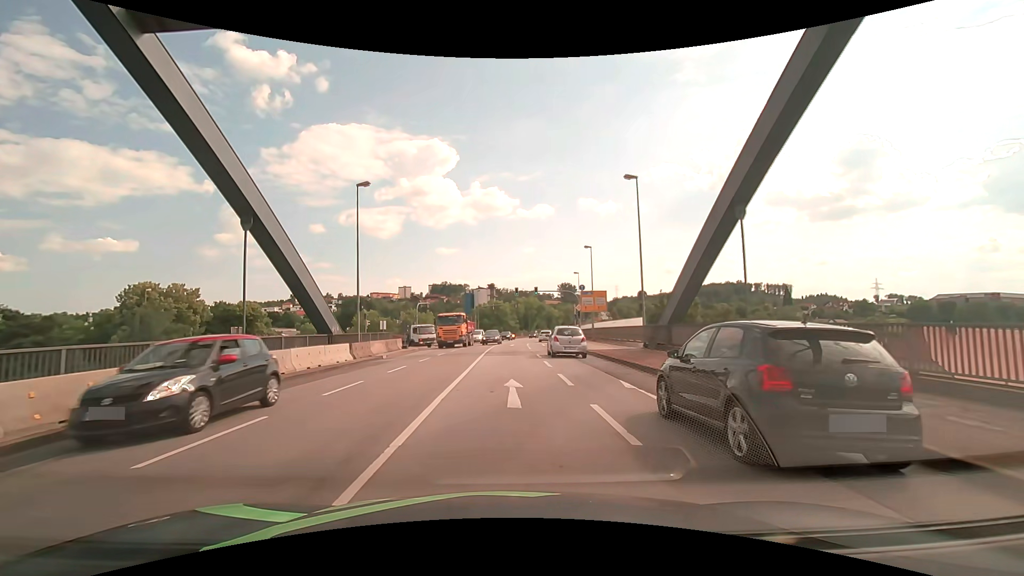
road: primary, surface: asphalt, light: Day
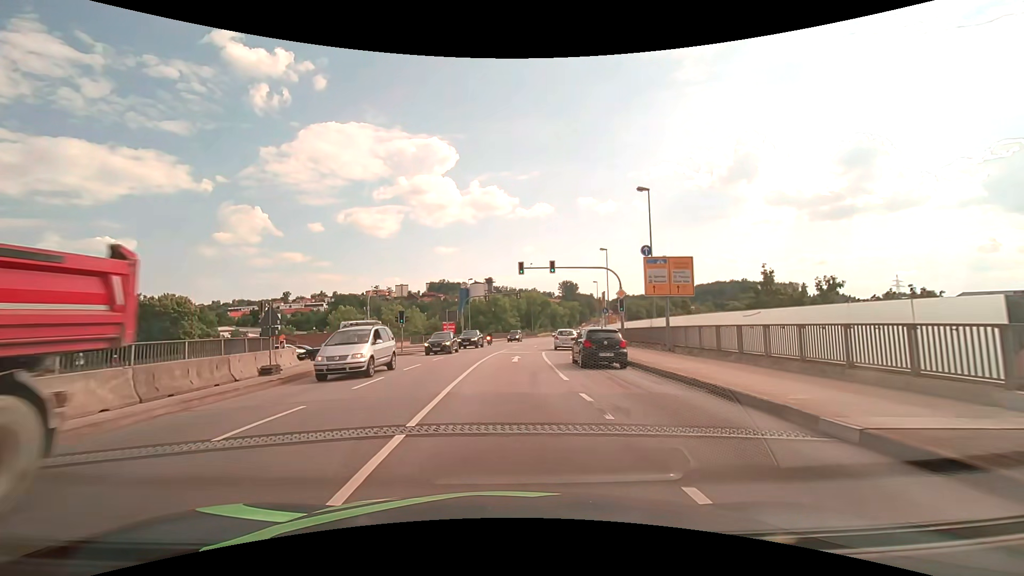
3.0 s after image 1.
(-0.1, +22.5) m; -1°
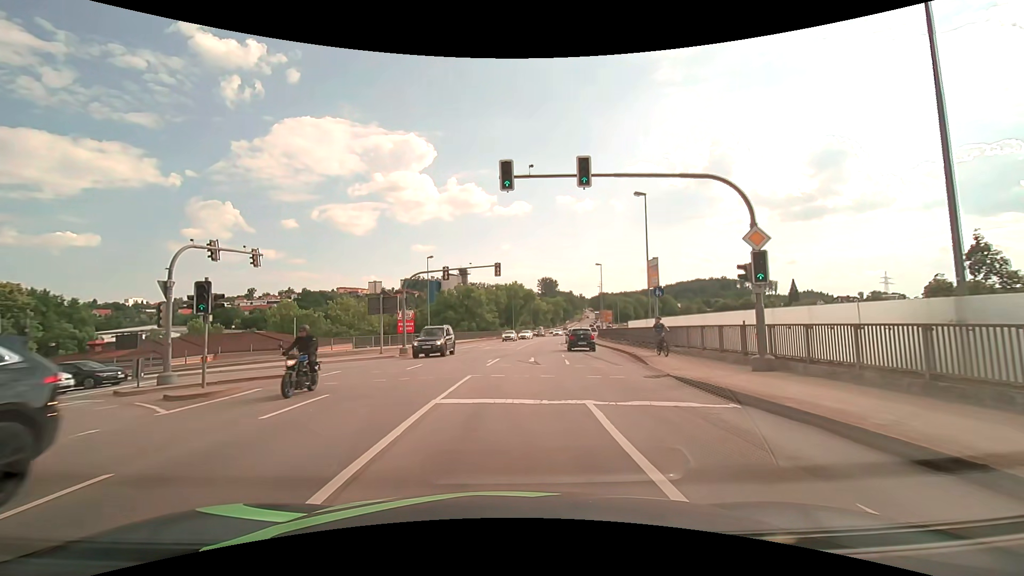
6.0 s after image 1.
(+0.5, +22.6) m; +3°
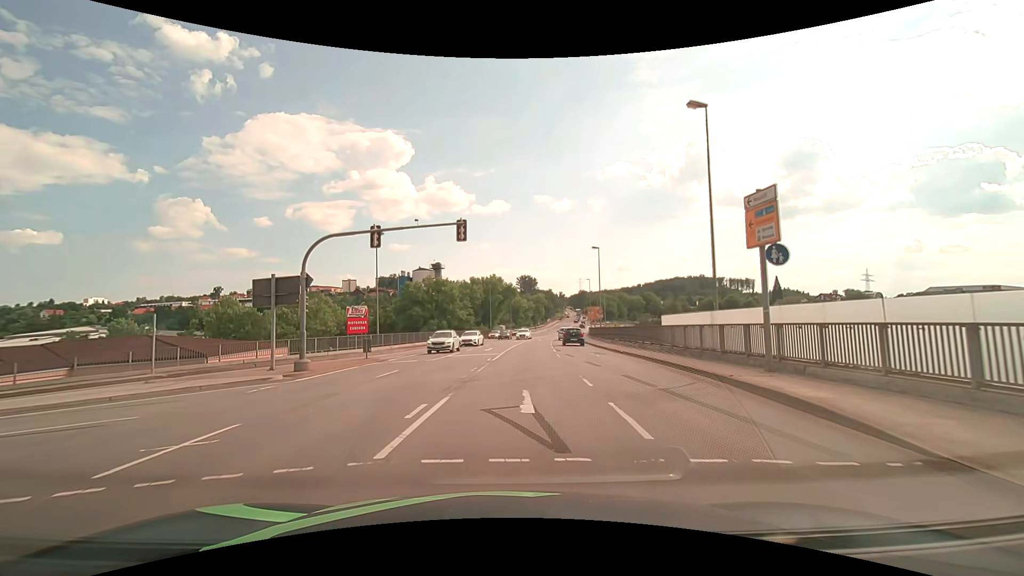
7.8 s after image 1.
(+0.3, +13.6) m; +2°
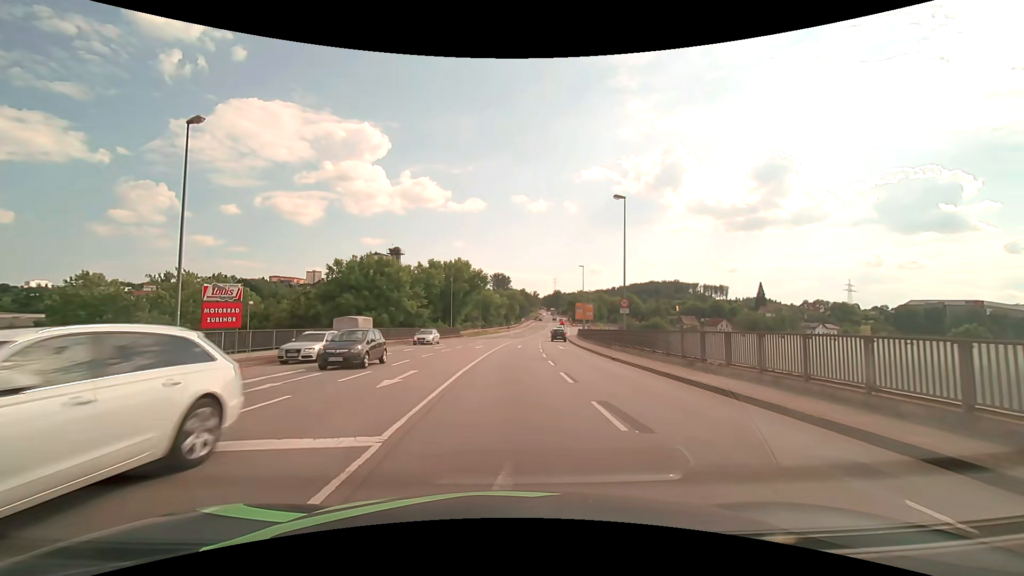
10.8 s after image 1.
(+0.7, +22.8) m; +3°
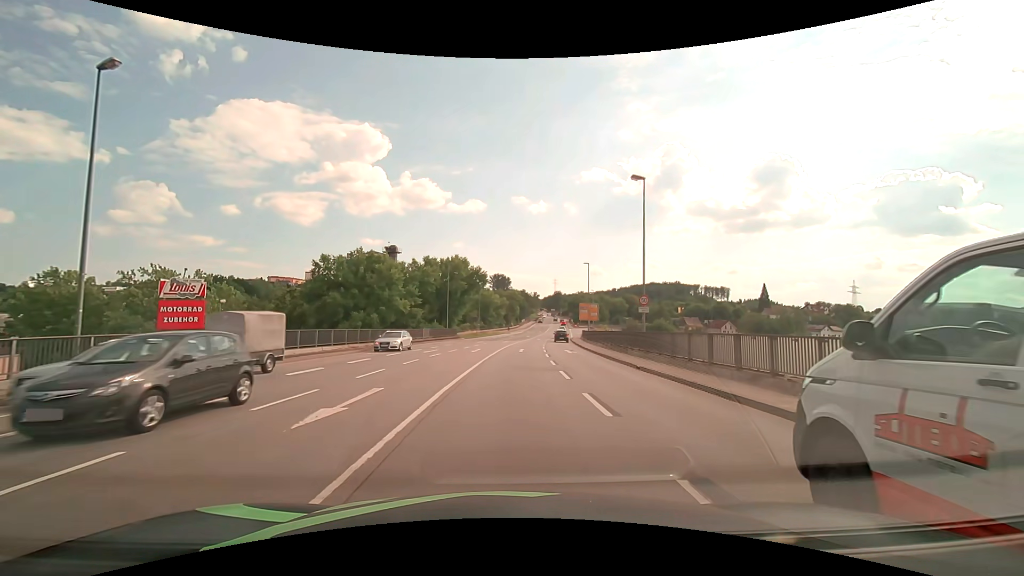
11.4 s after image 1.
(0.0, +4.7) m; 0°
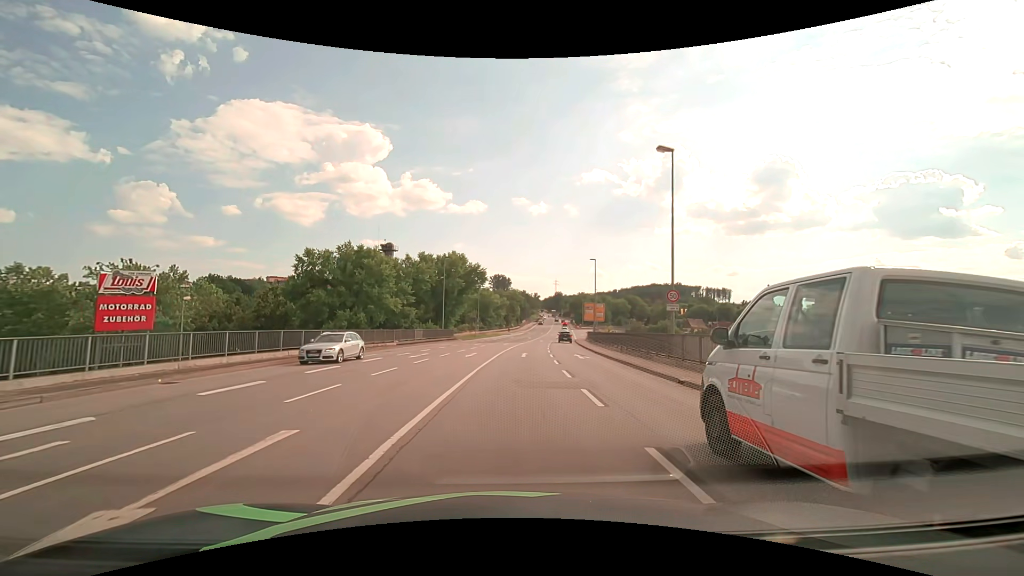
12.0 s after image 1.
(0.0, +4.9) m; 0°
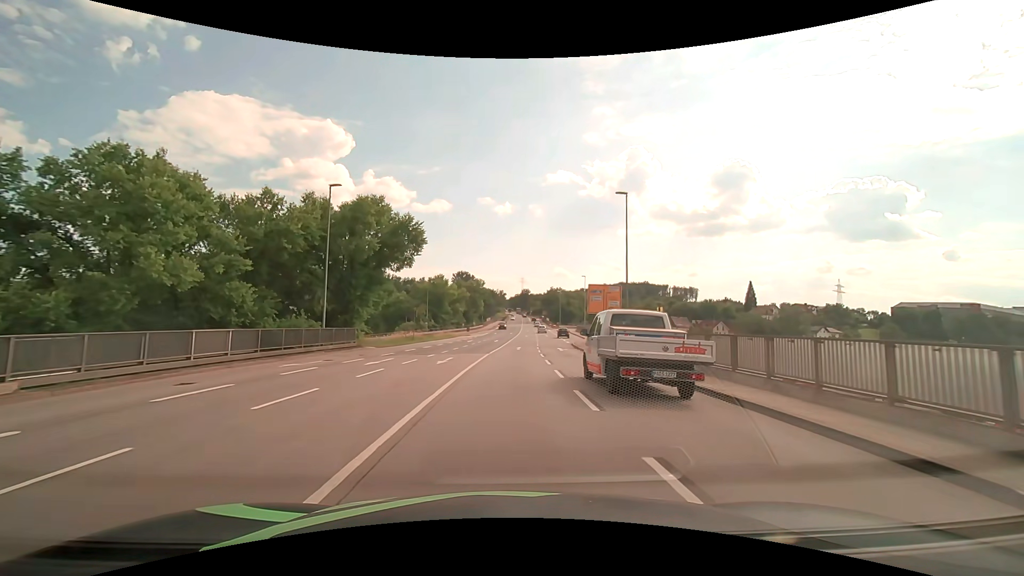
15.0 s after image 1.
(+1.1, +31.1) m; +4°
(0, +10) (0, +20) (+1, +30) (+1, +40) (+1, +50) (+2, +60) (+2, +70) (+3, +80) (+3, +90) (+4, +100) m
